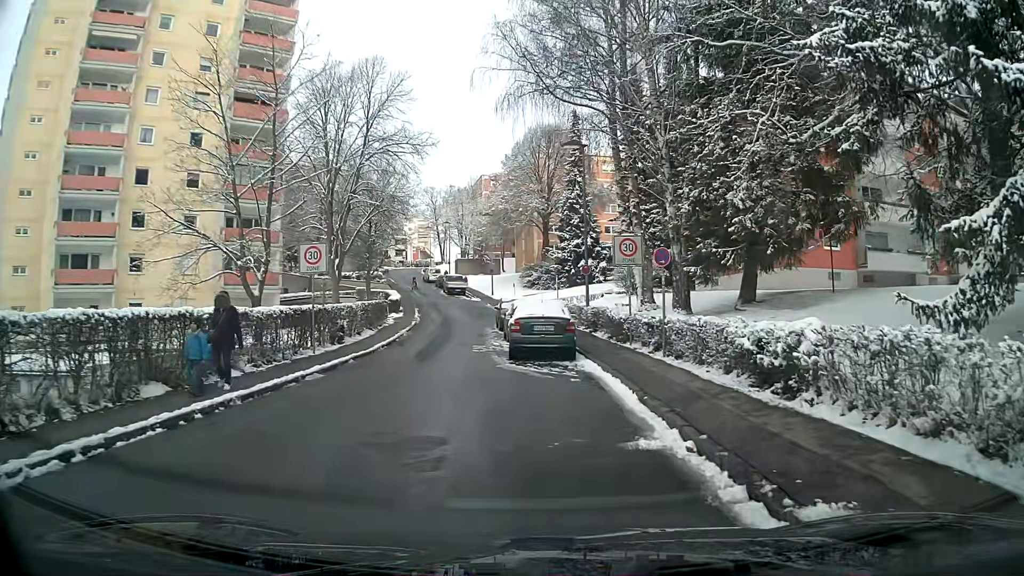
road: residential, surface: asphalt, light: Day
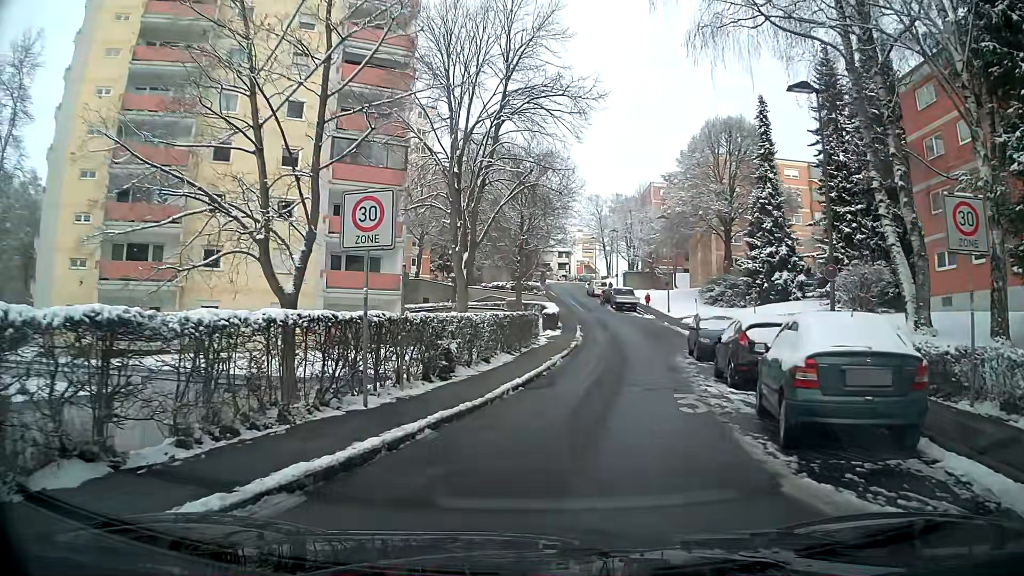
(-1.2, +9.8) m; -12°
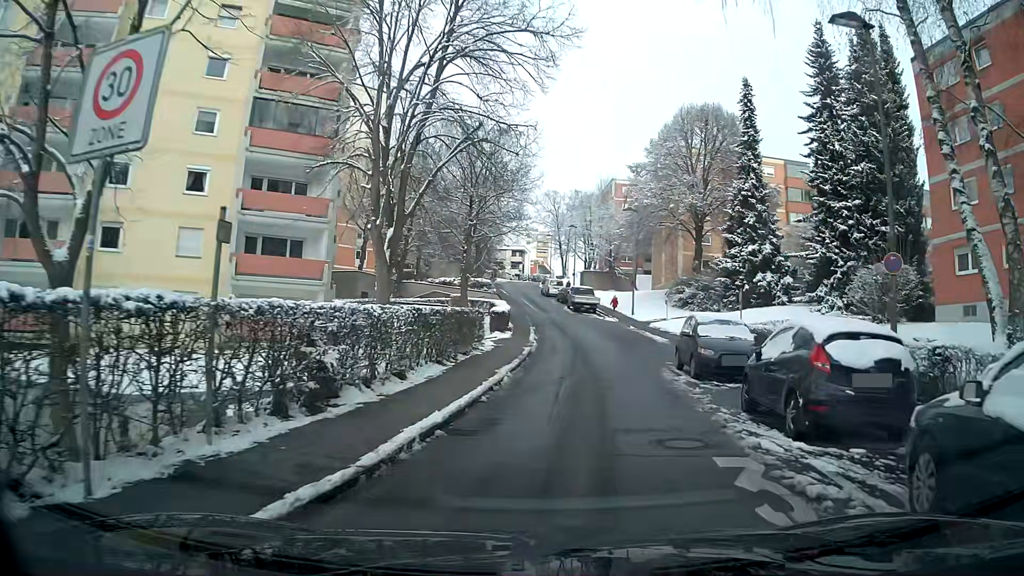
(+0.2, +5.8) m; +4°
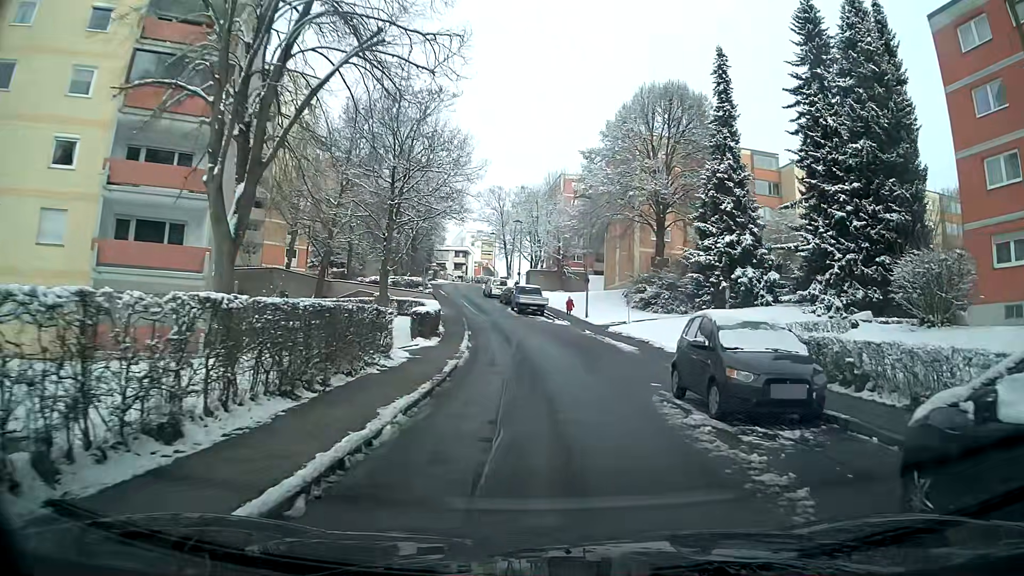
(+0.2, +6.7) m; +3°
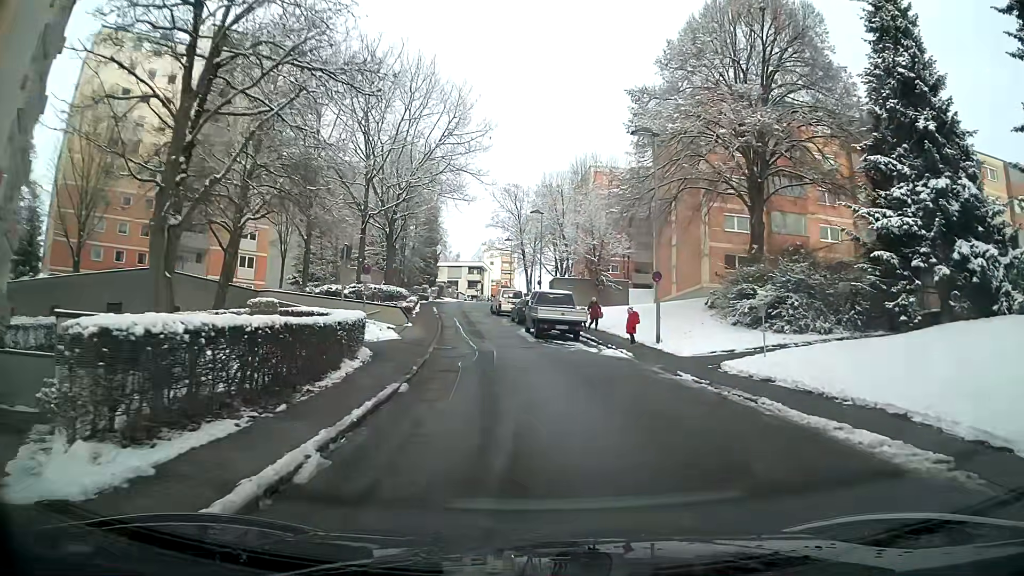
(0.0, +19.3) m; -2°
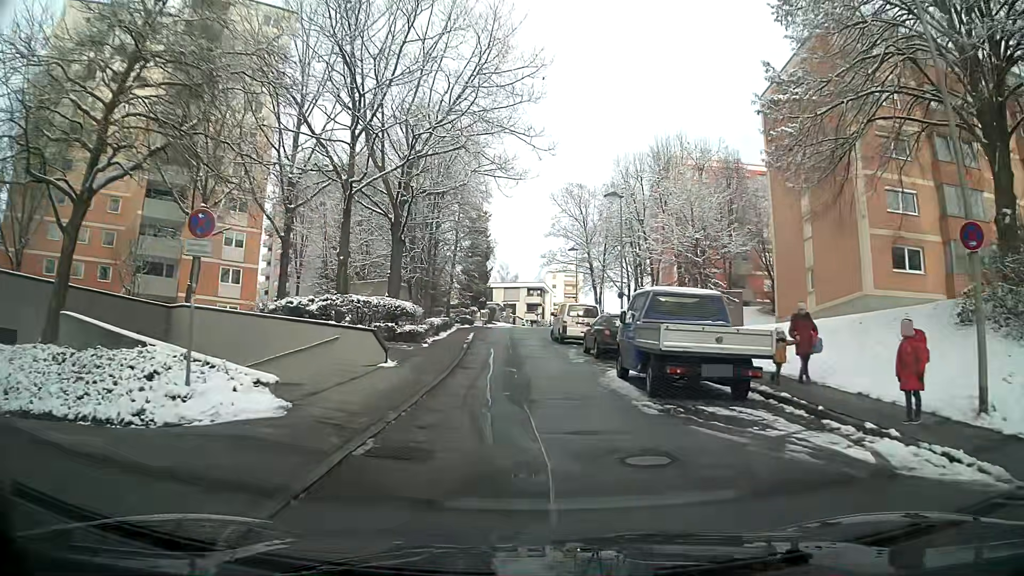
(-0.8, +15.8) m; -6°
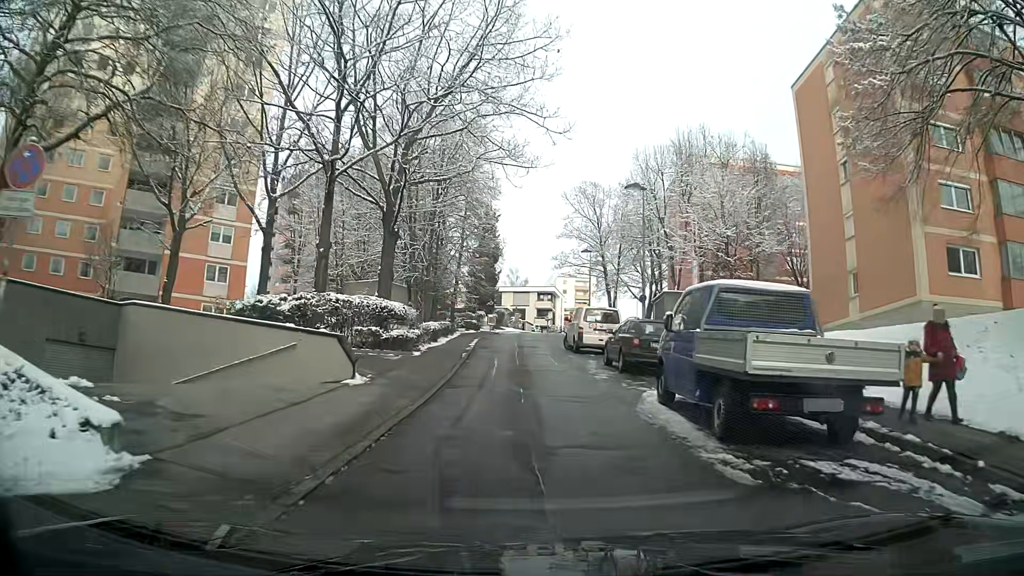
(0.0, +4.0) m; -1°
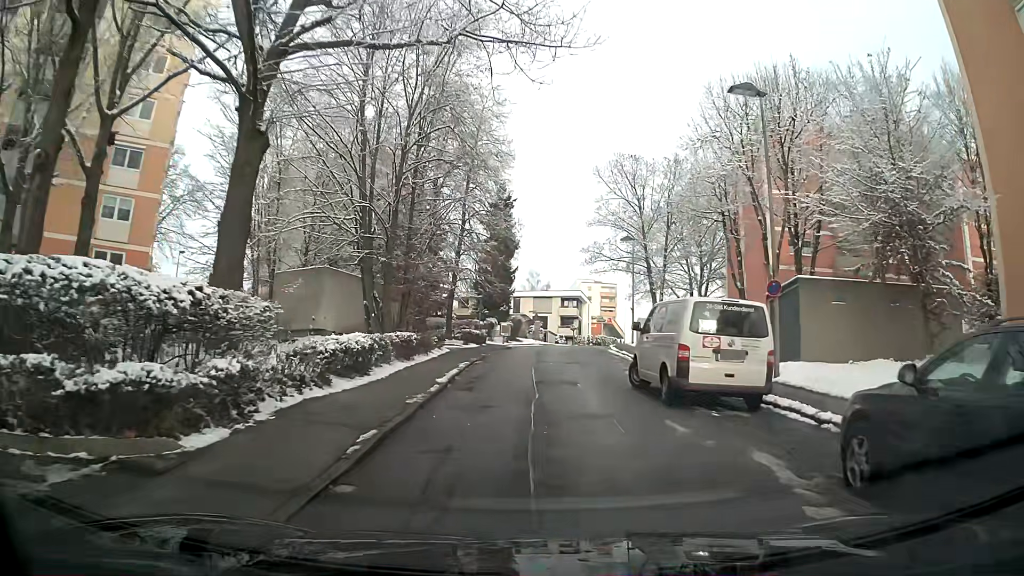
(-0.2, +15.4) m; -2°
(0, +10) (0, +20) (+2, +30) (+3, +40) (+4, +50) (+6, +60) (+9, +69) (+12, +79) (+14, +88) (+17, +98) m
